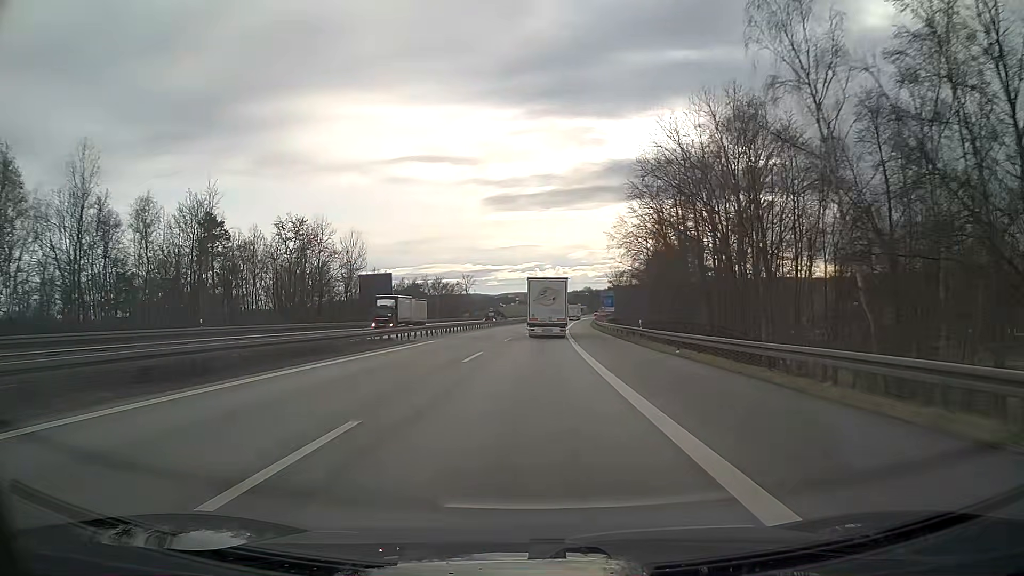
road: motorway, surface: asphalt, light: Day
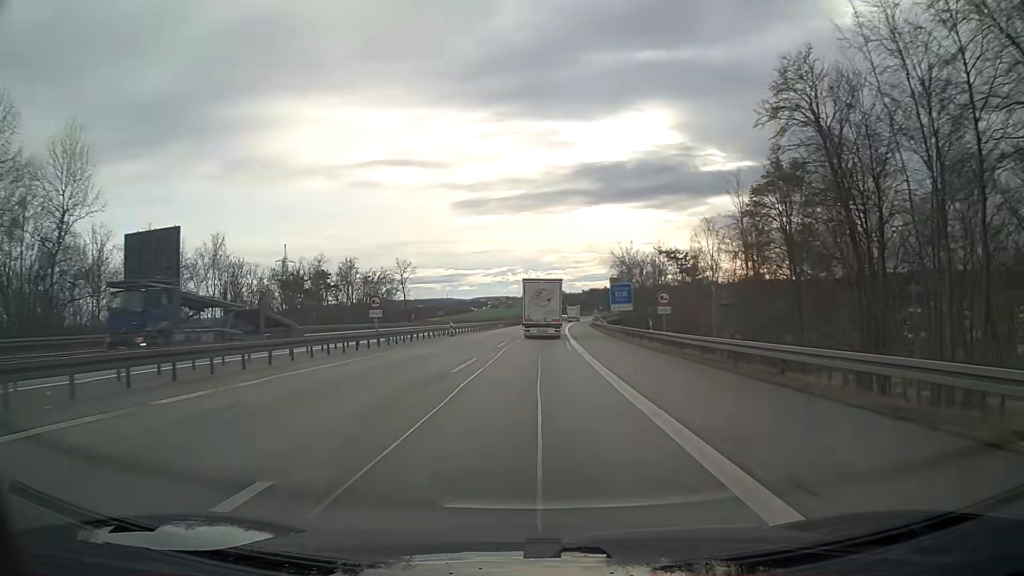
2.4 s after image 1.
(+1.1, +57.3) m; +2°
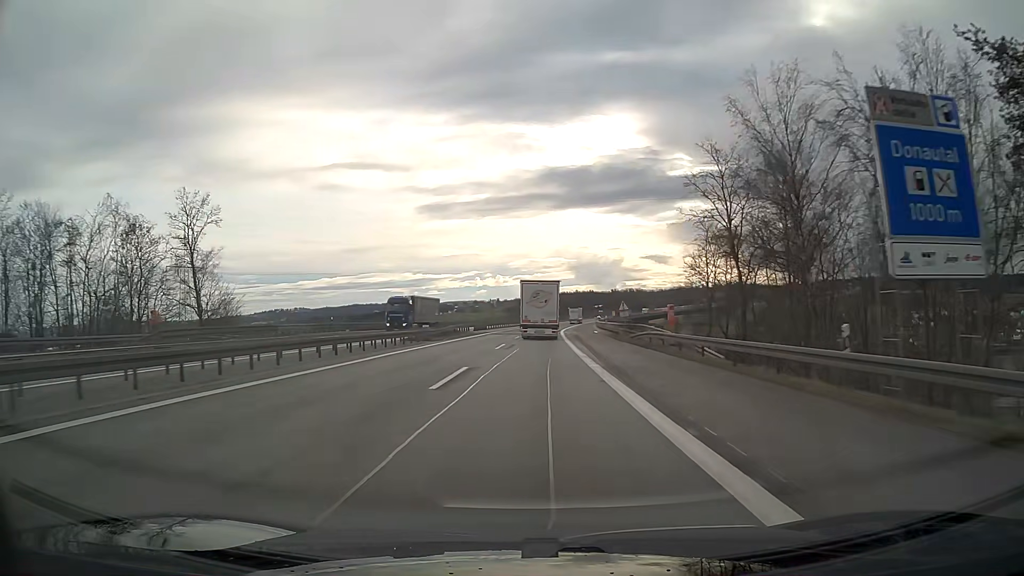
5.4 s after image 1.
(+1.8, +72.1) m; +3°
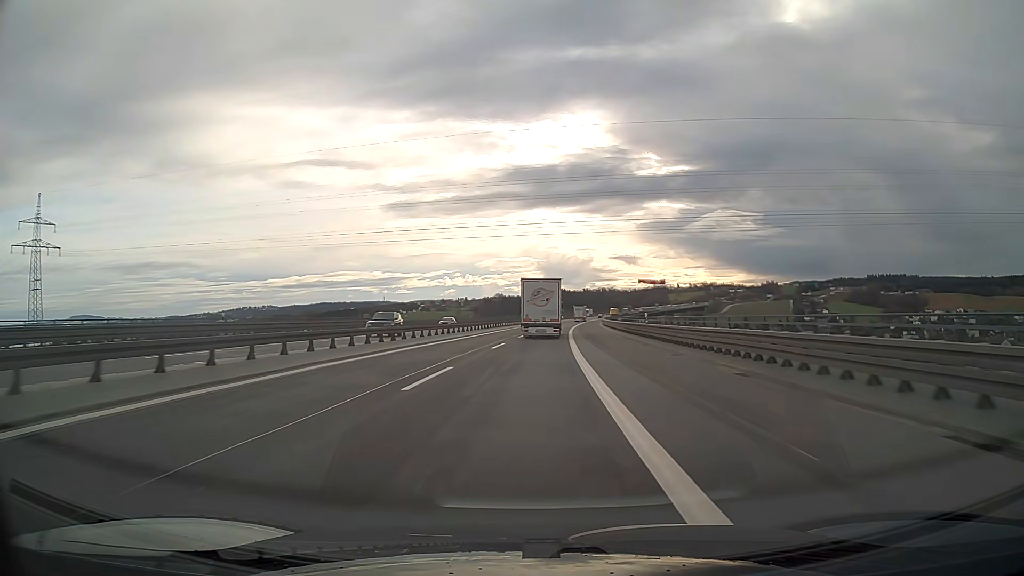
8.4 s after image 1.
(+1.8, +73.2) m; +3°
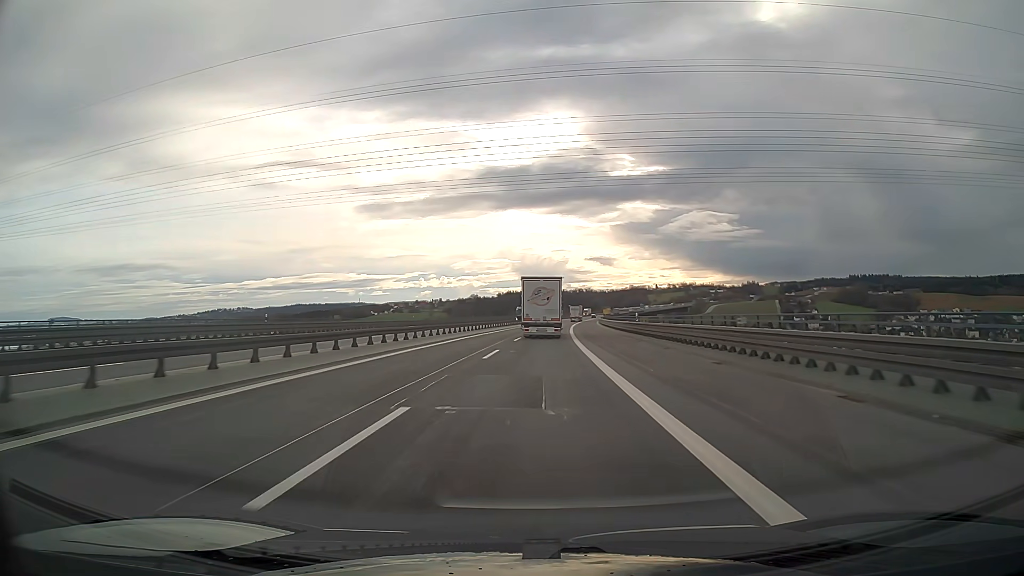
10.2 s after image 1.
(+0.8, +43.8) m; +2°
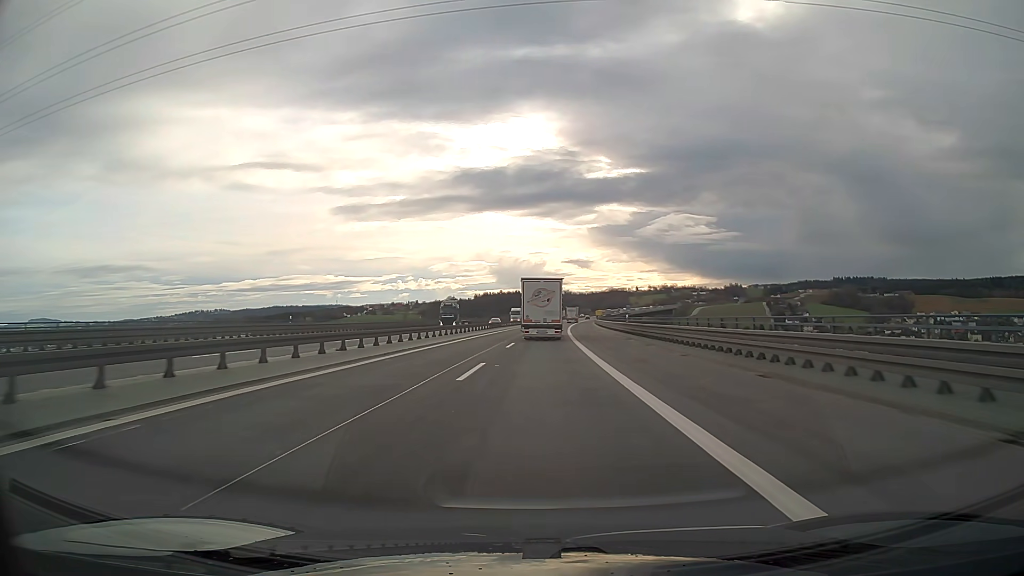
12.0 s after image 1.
(+0.7, +43.6) m; +2°
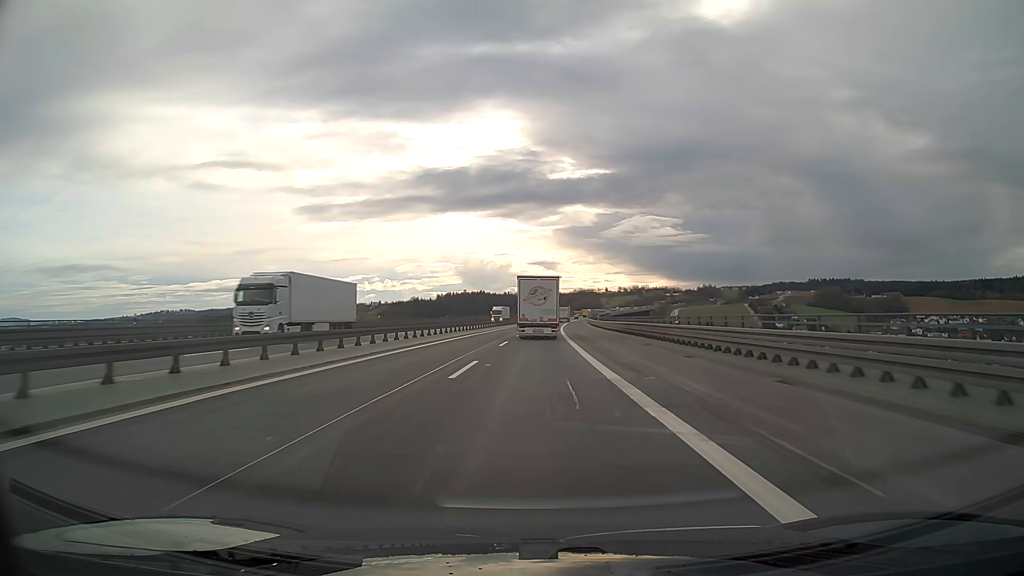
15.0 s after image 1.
(+1.9, +72.0) m; +3°
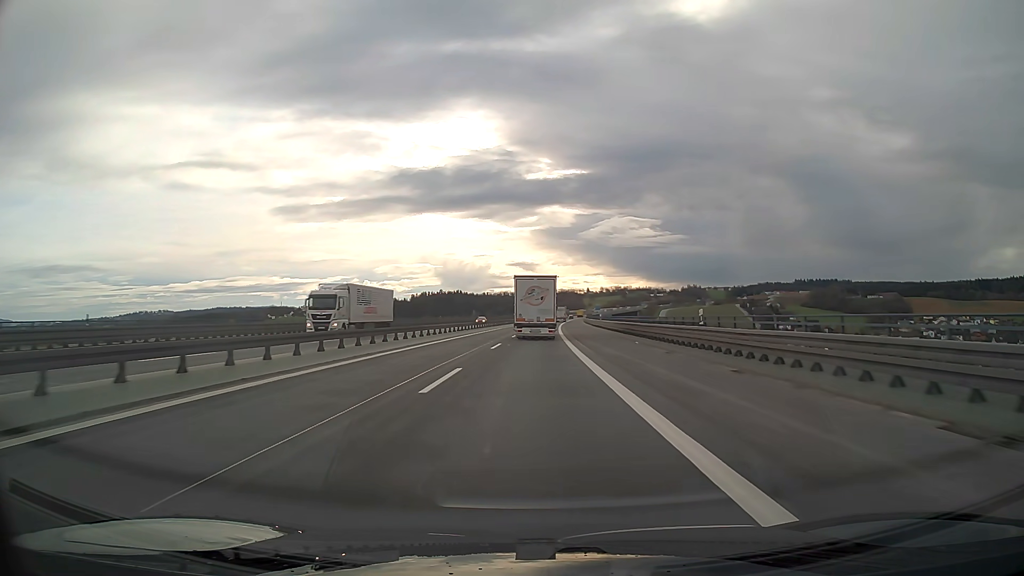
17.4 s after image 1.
(+0.8, +56.9) m; +2°
